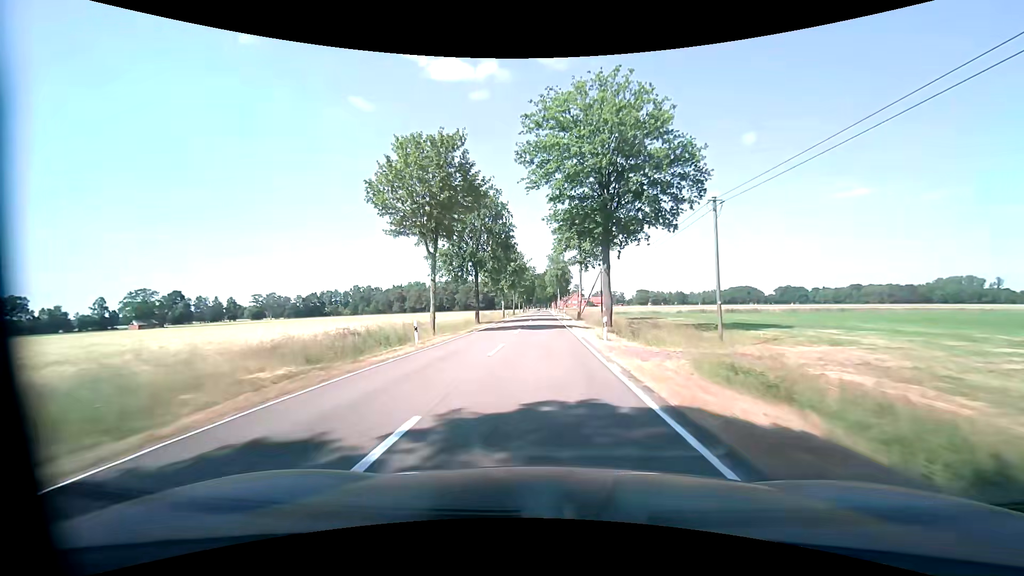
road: tertiary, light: Day
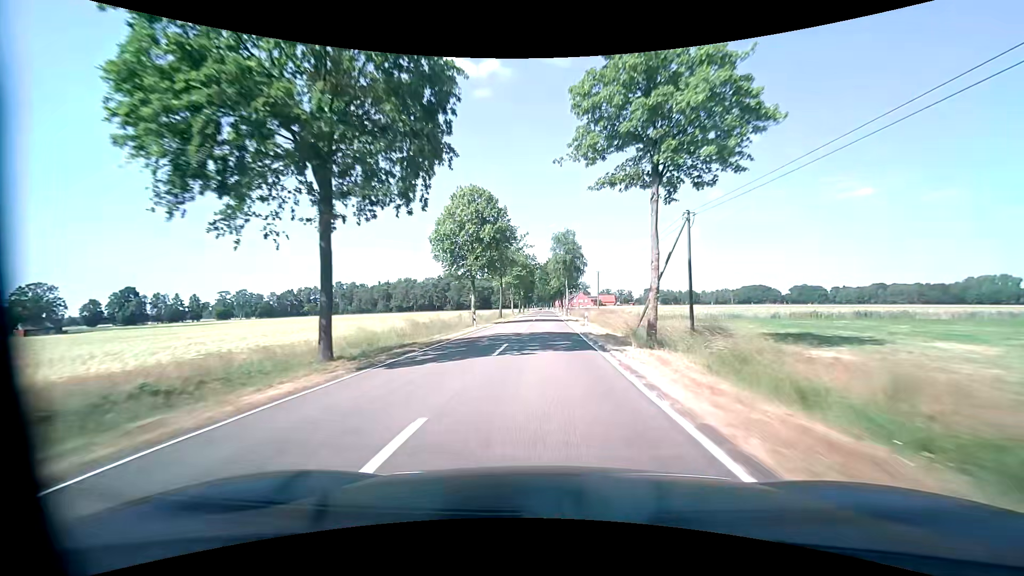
(+0.1, +35.5) m; 0°
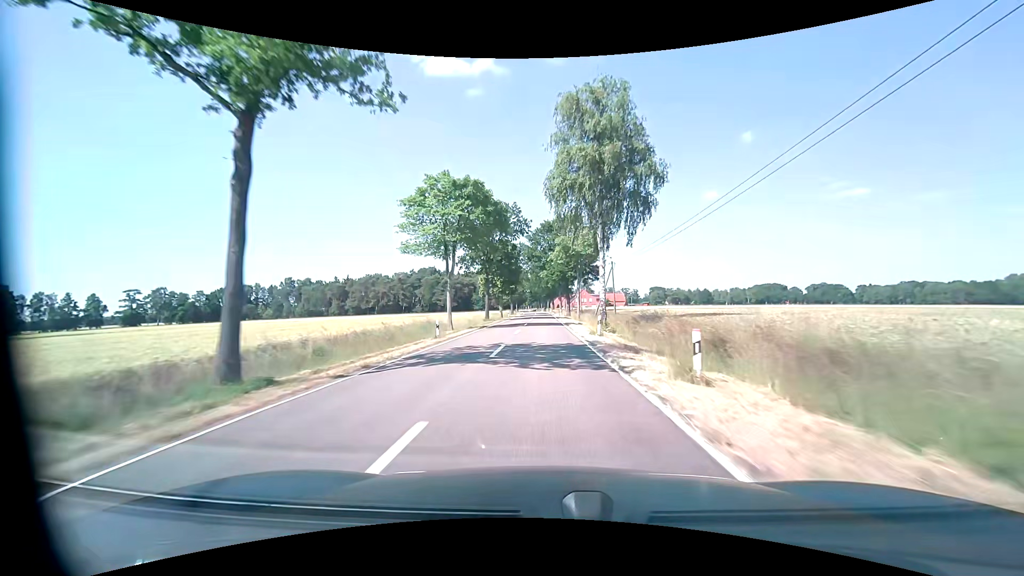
(+0.6, +59.1) m; +1°
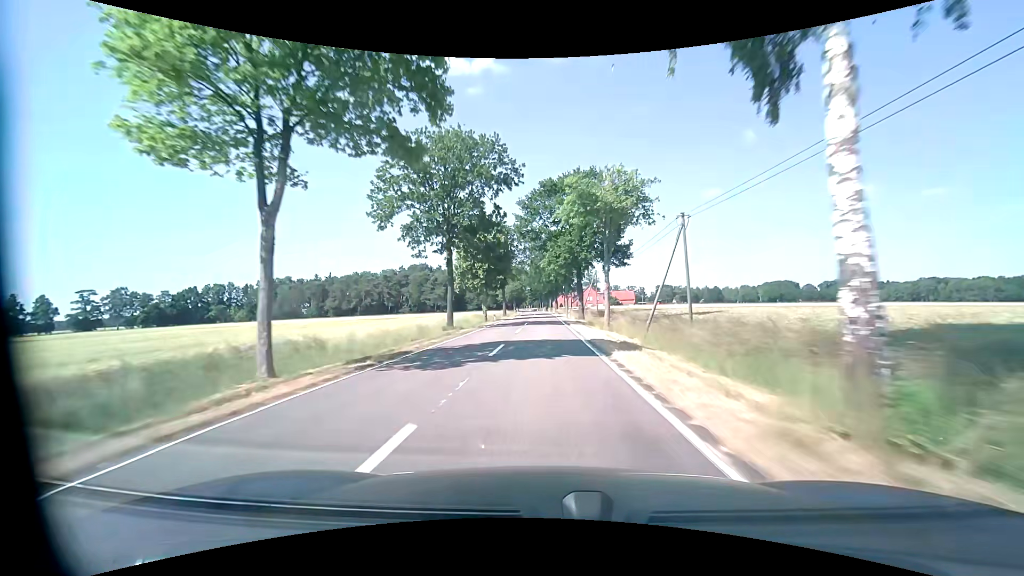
(0.0, +23.7) m; 0°
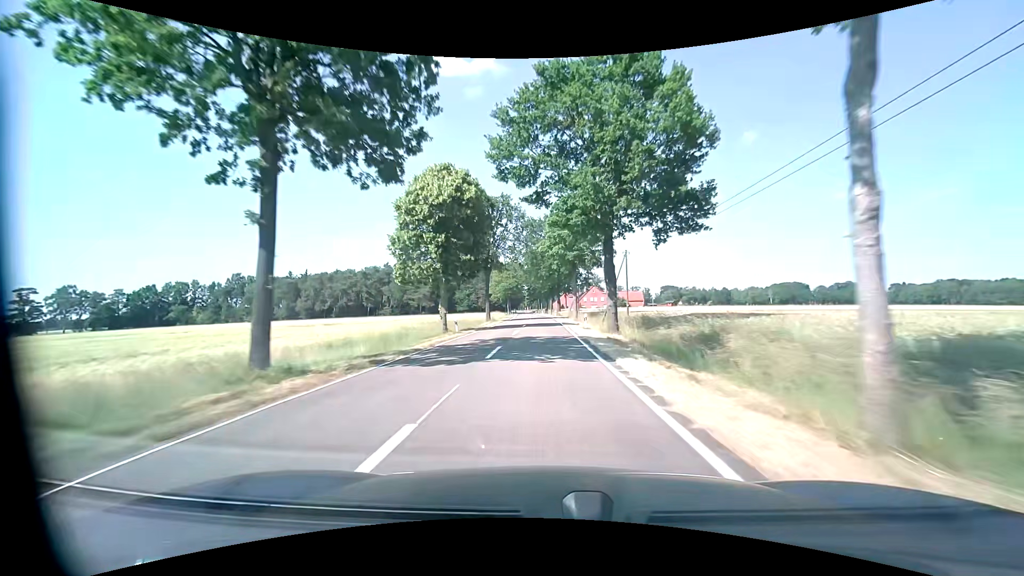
(0.0, +23.7) m; 0°
